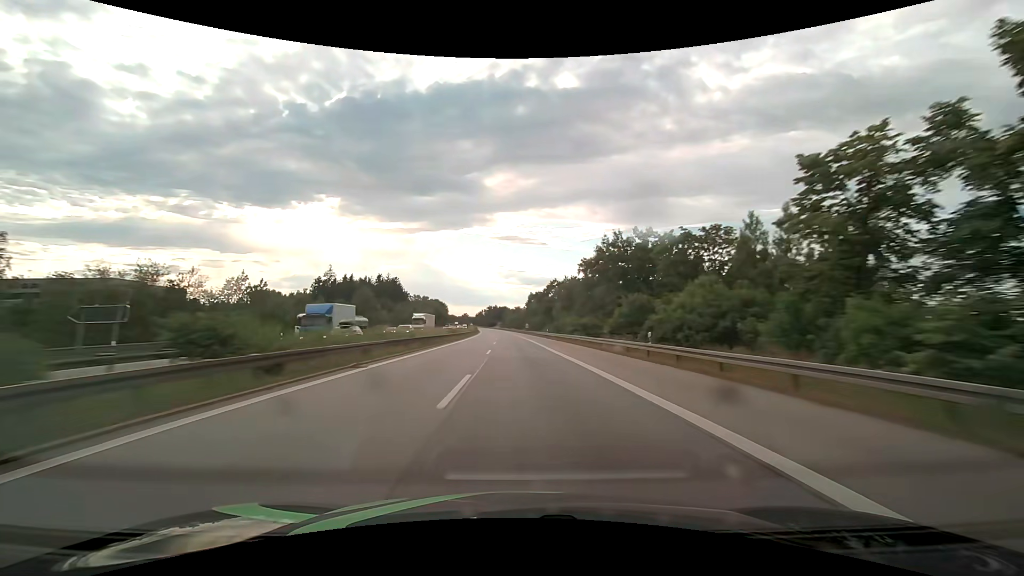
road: motorway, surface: asphalt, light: Day
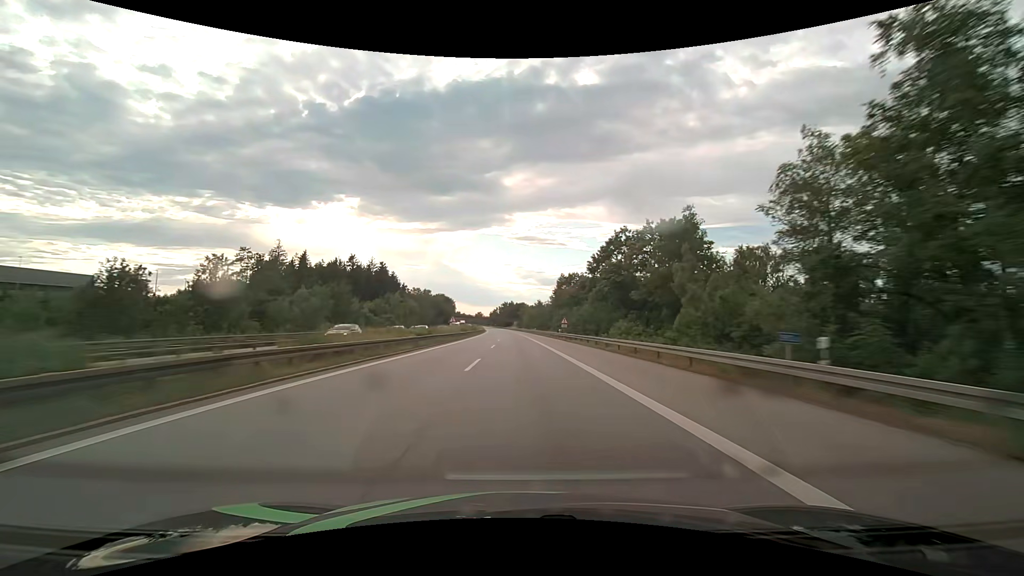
(-1.2, +65.7) m; -2°
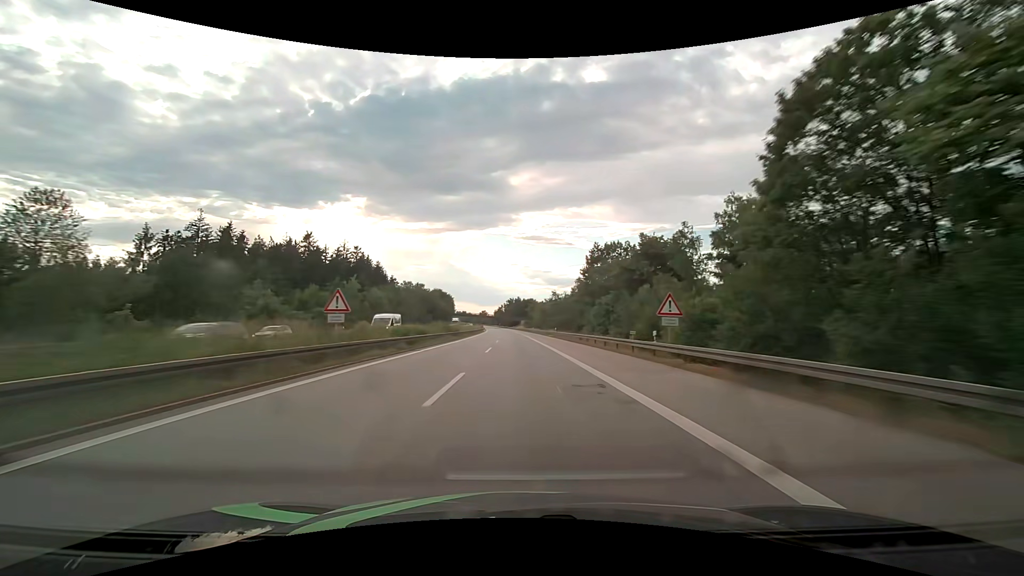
(-0.3, +43.5) m; -1°
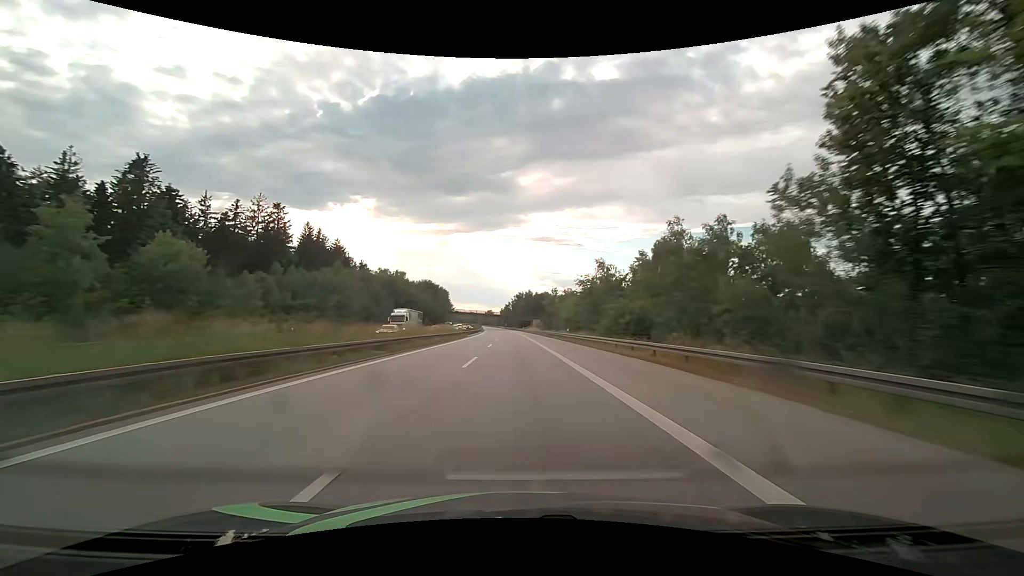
(-0.4, +64.7) m; -1°
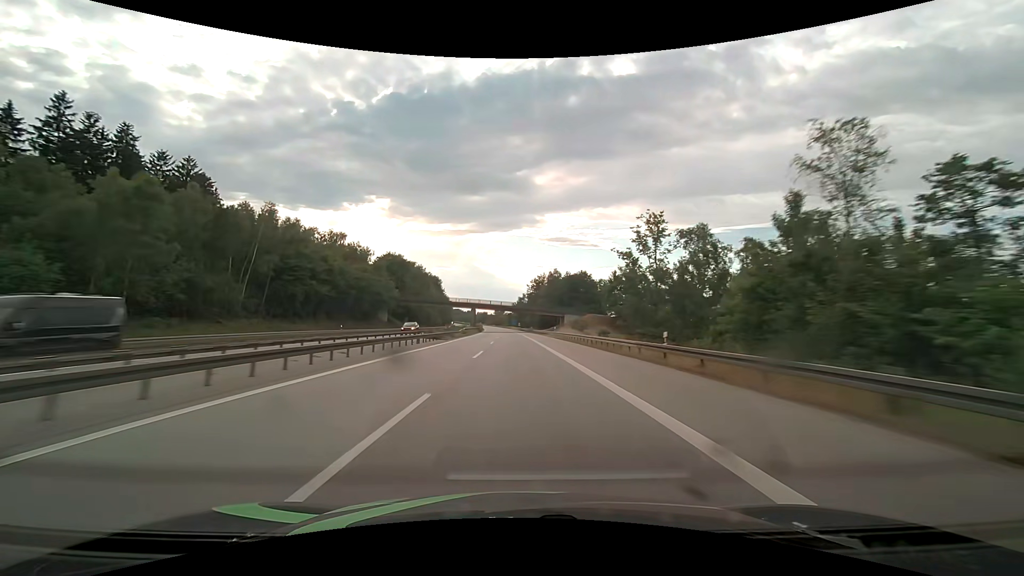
(-1.4, +85.7) m; -2°
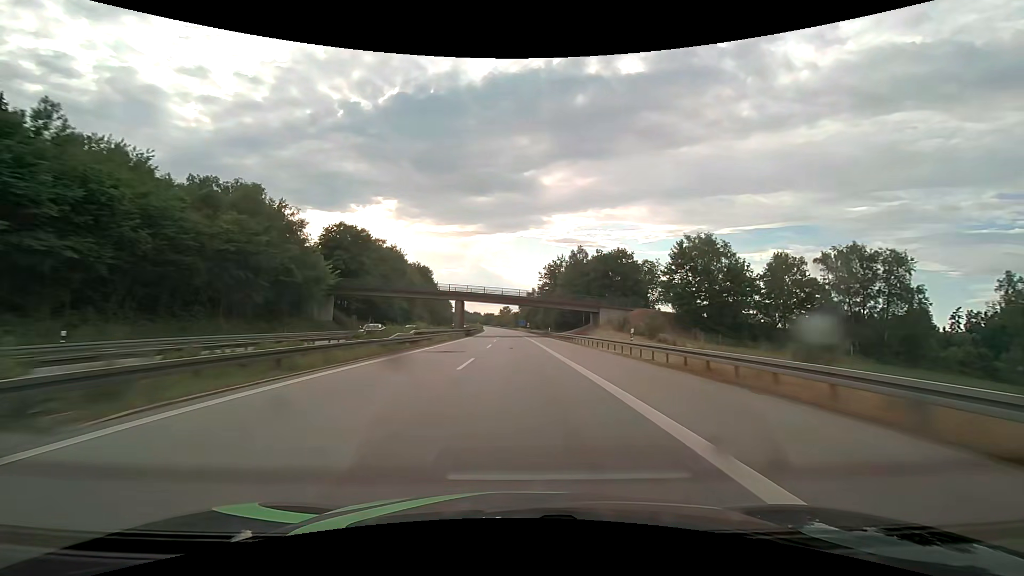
(-0.4, +42.5) m; -1°
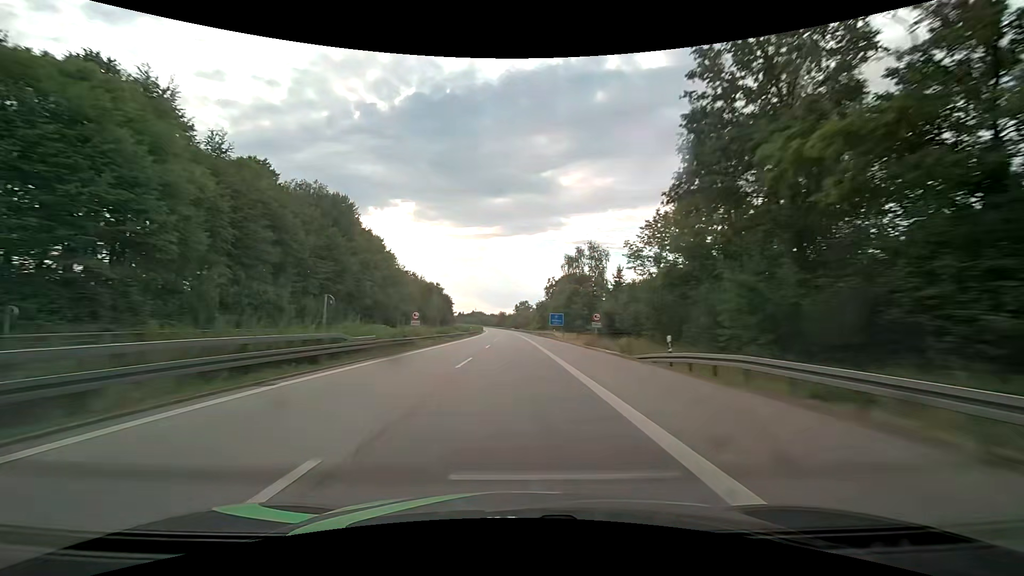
(-1.4, +105.4) m; -2°
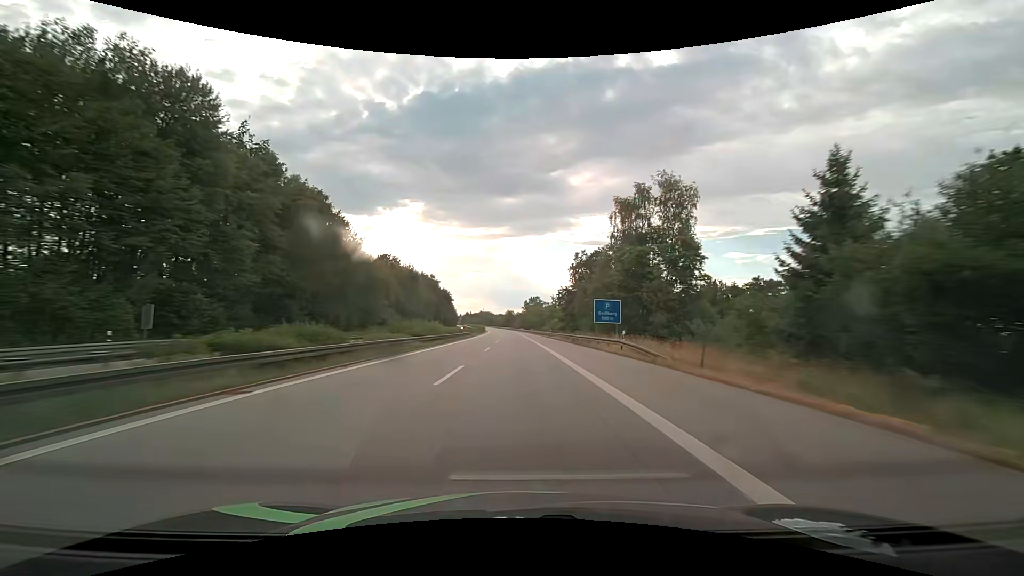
(-0.6, +41.8) m; -1°
(0, +10) (0, +20) (0, +30) (0, +40) (0, +50) (-1, +60) (-1, +70) (-1, +80) (-1, +90) (-1, +100) m
